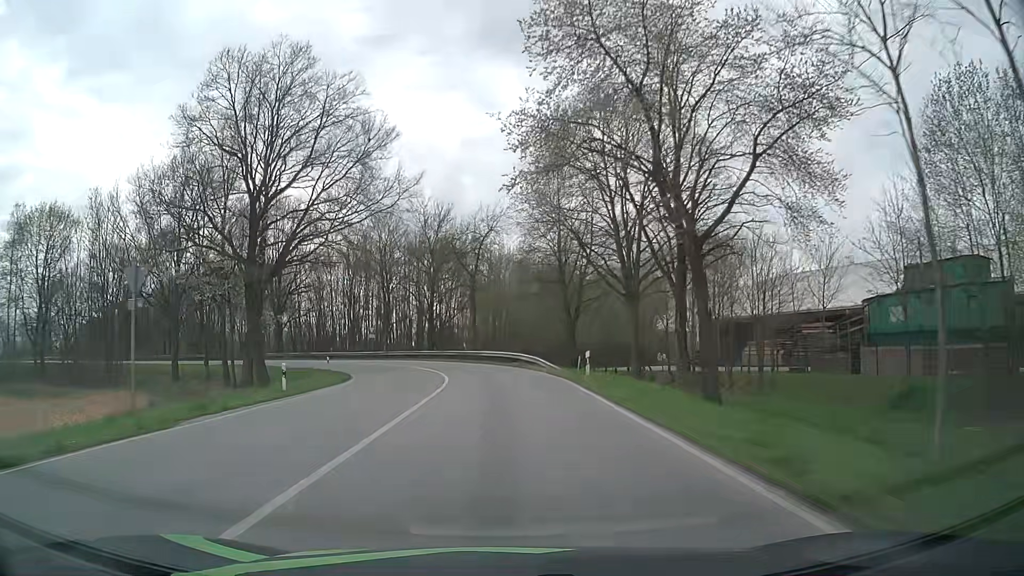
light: Day
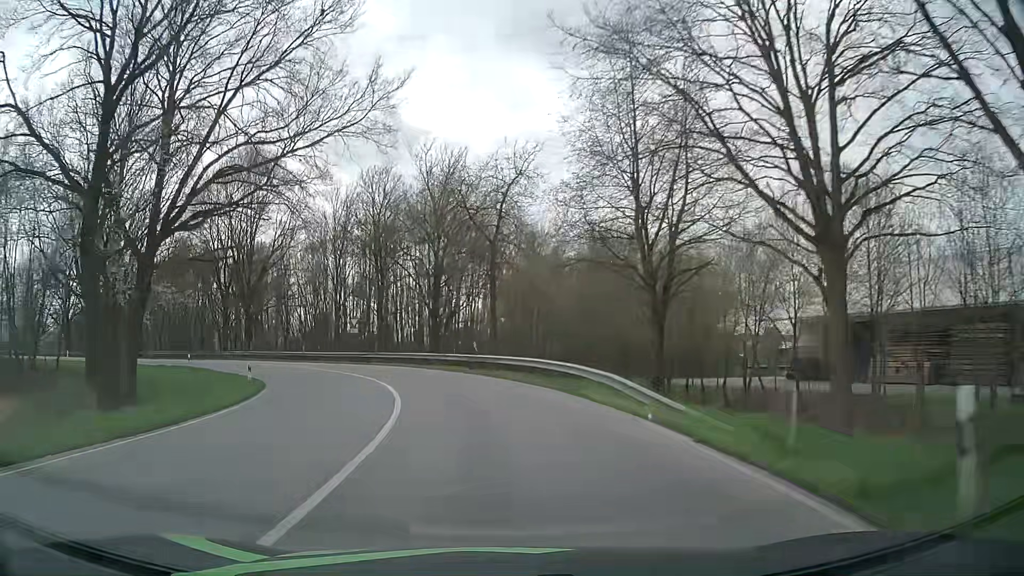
(-0.2, +18.5) m; -3°
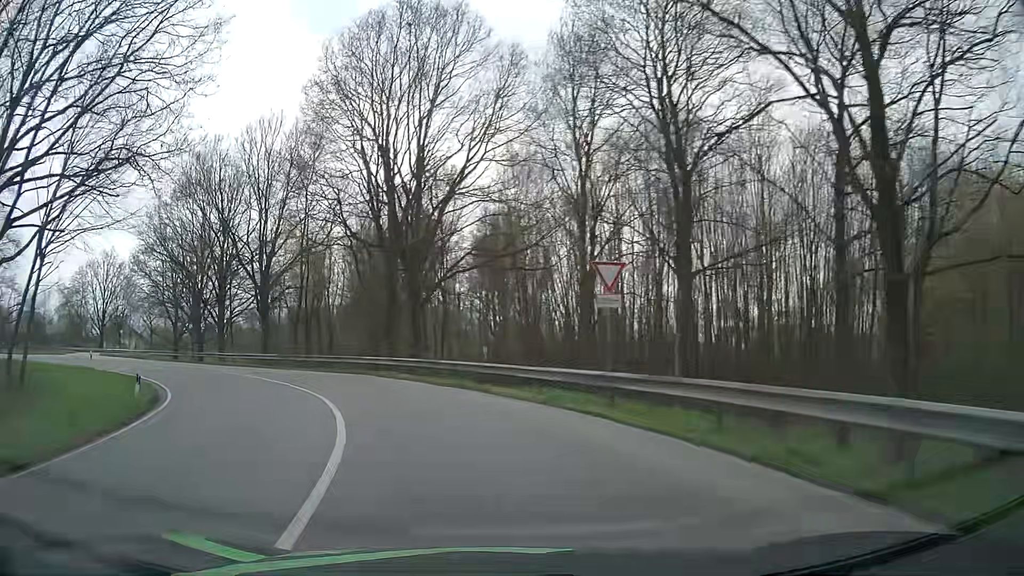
(-5.6, +32.4) m; -24°
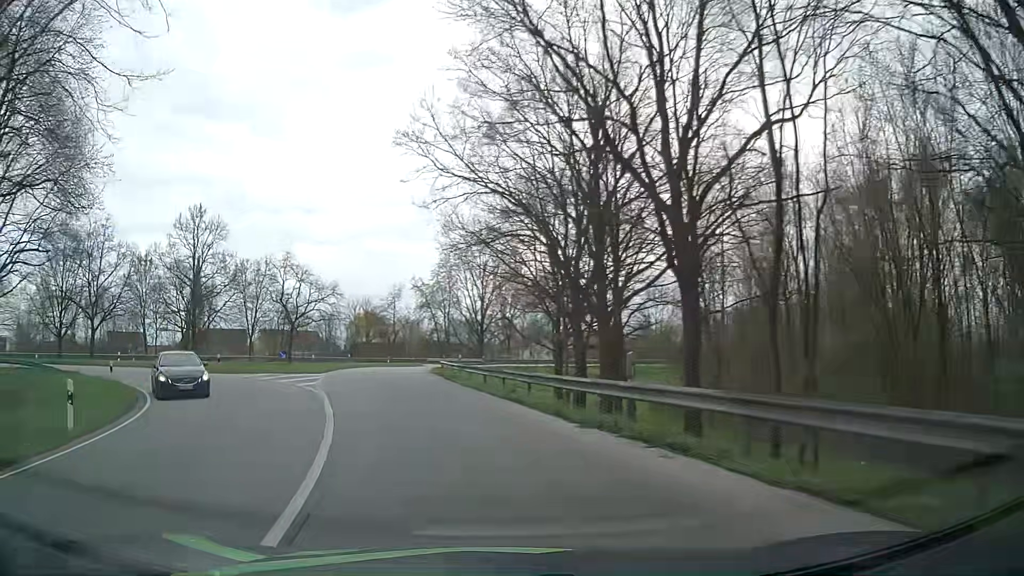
(-9.4, +28.6) m; -37°
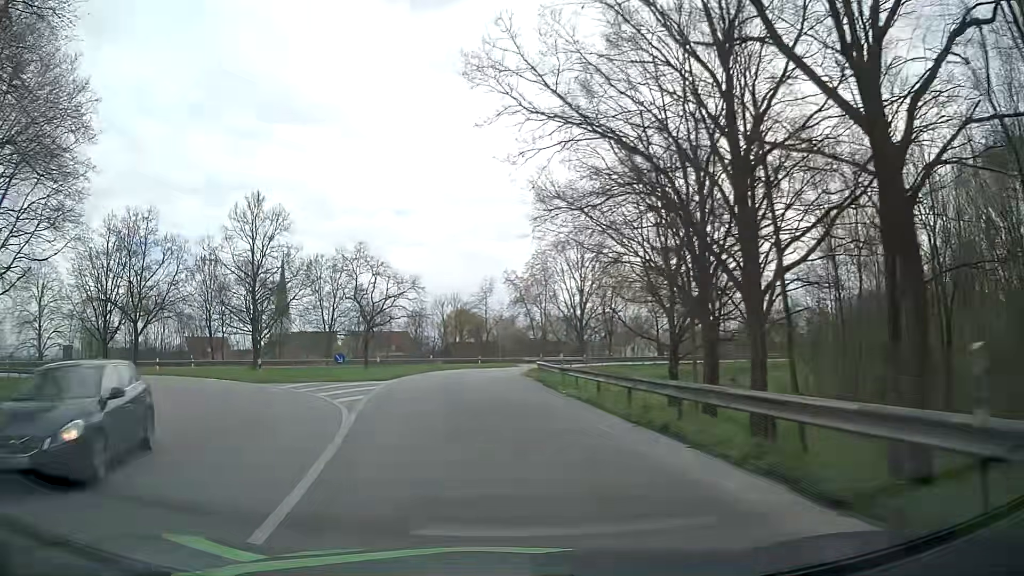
(-0.5, +7.6) m; -8°
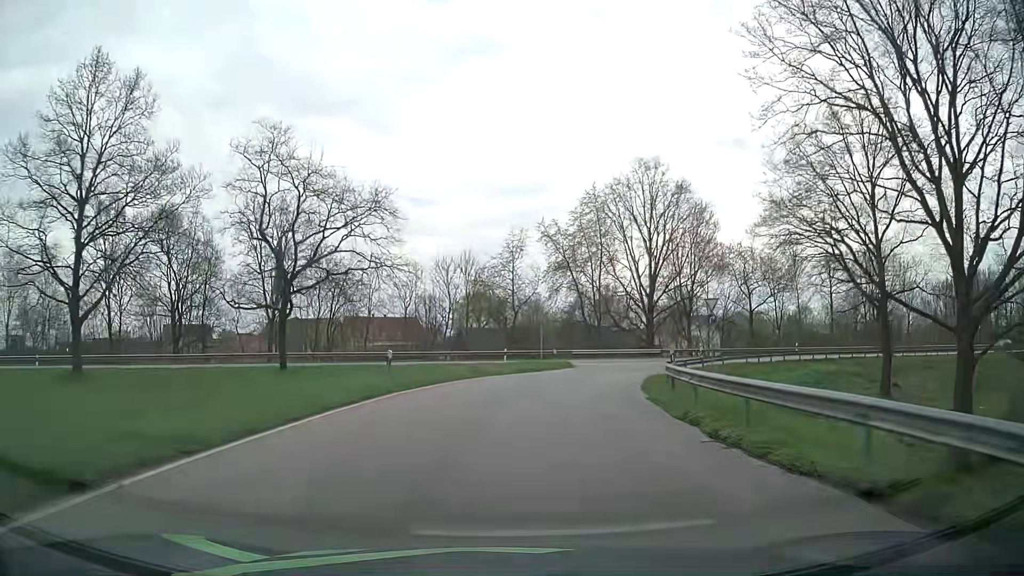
(-2.1, +29.6) m; -3°
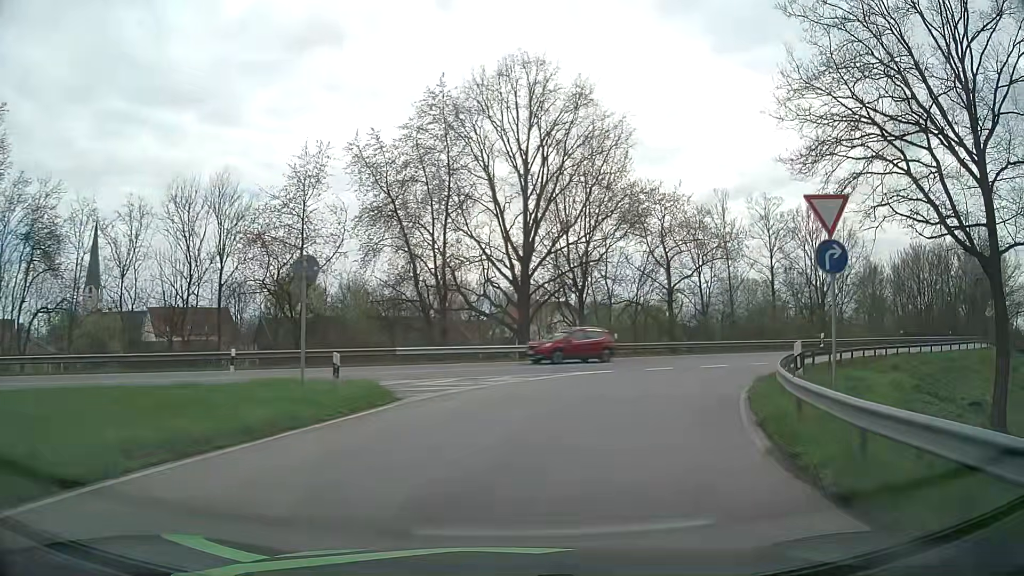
(+2.4, +23.9) m; +14°
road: primary_link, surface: asphalt
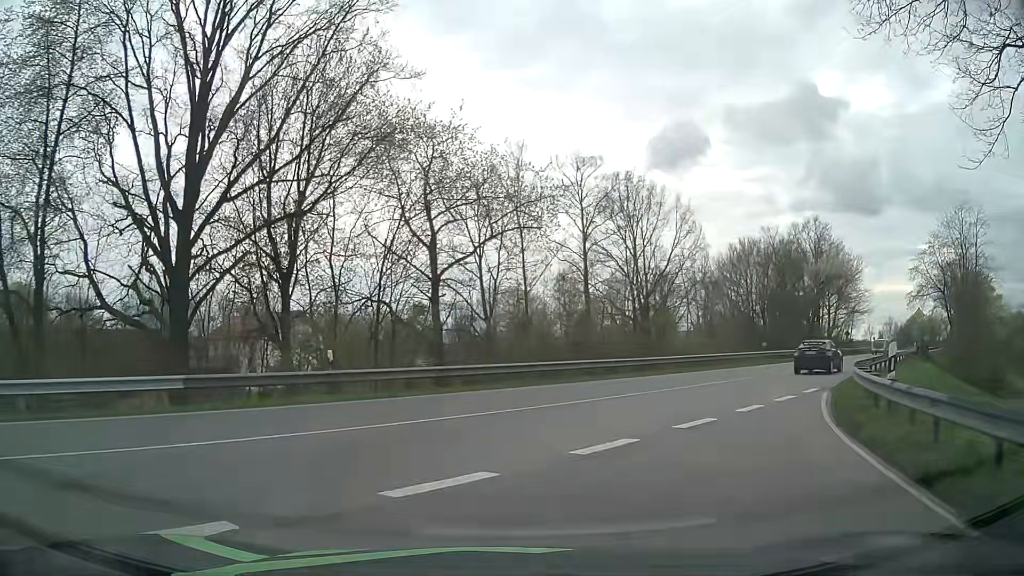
(+3.5, +18.0) m; +23°
(+1, +10) (+6, +19) (+11, +27) (+17, +35) (+23, +43) (+29, +51) (+36, +59) (+42, +67) (+48, +74) (+55, +82) m
